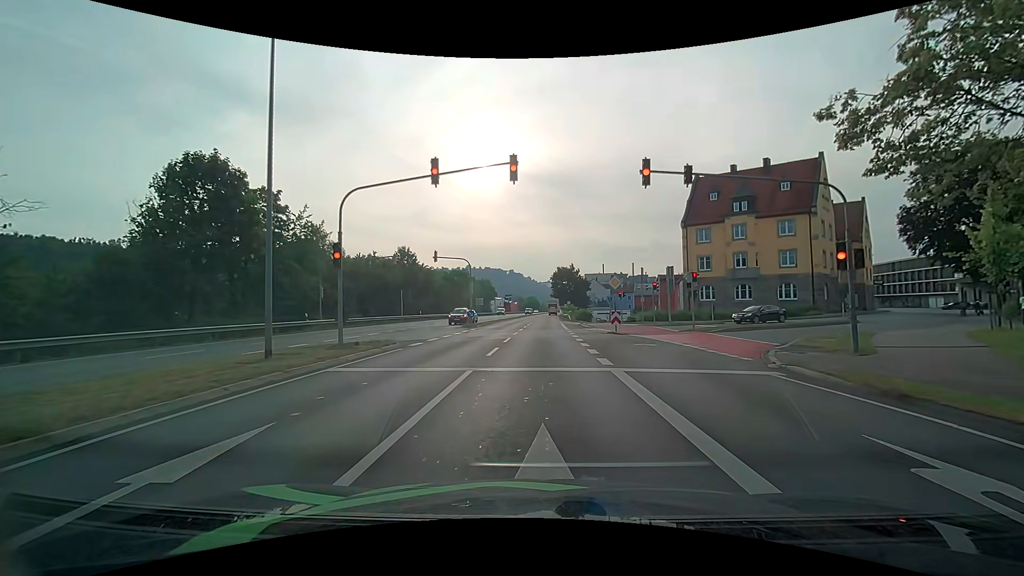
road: primary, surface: asphalt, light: Day
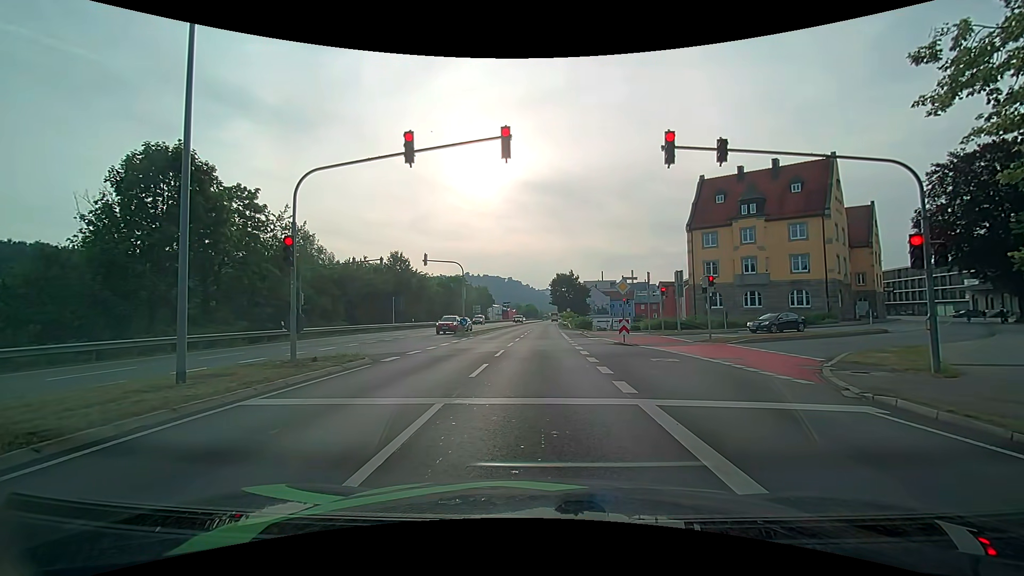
(0.0, +2.8) m; +1°
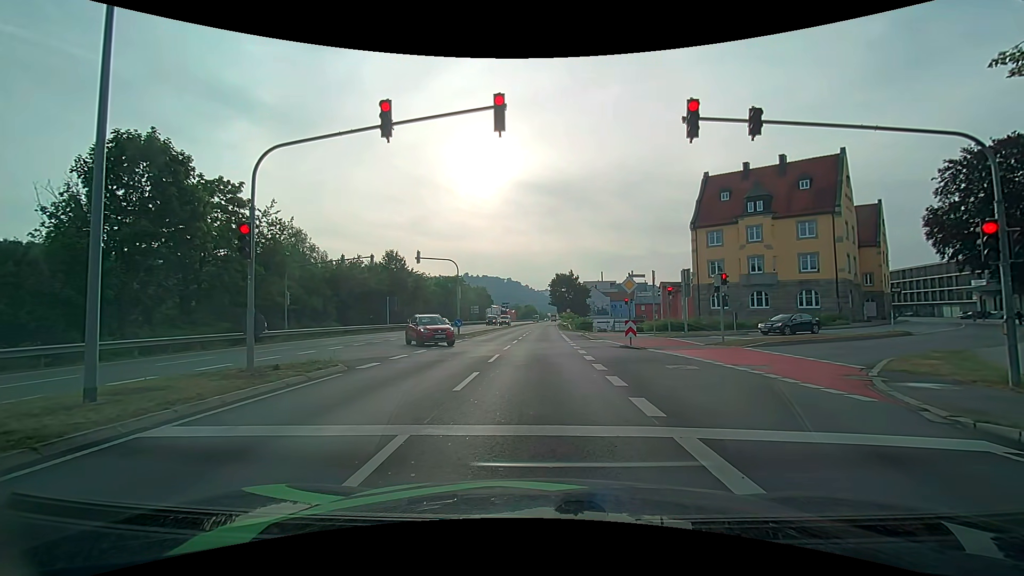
(0.0, +2.0) m; 0°
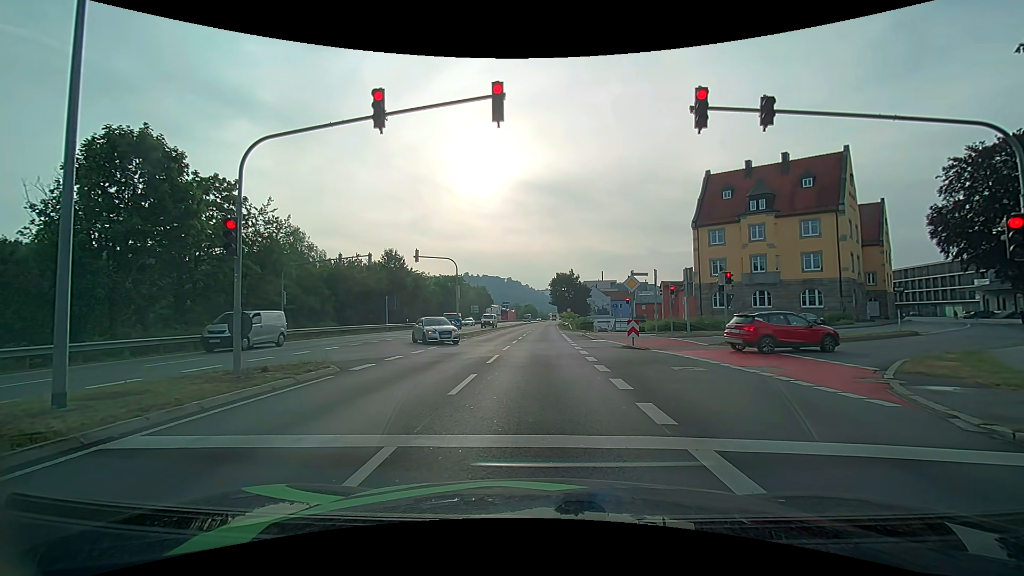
(0.0, +0.6) m; 0°
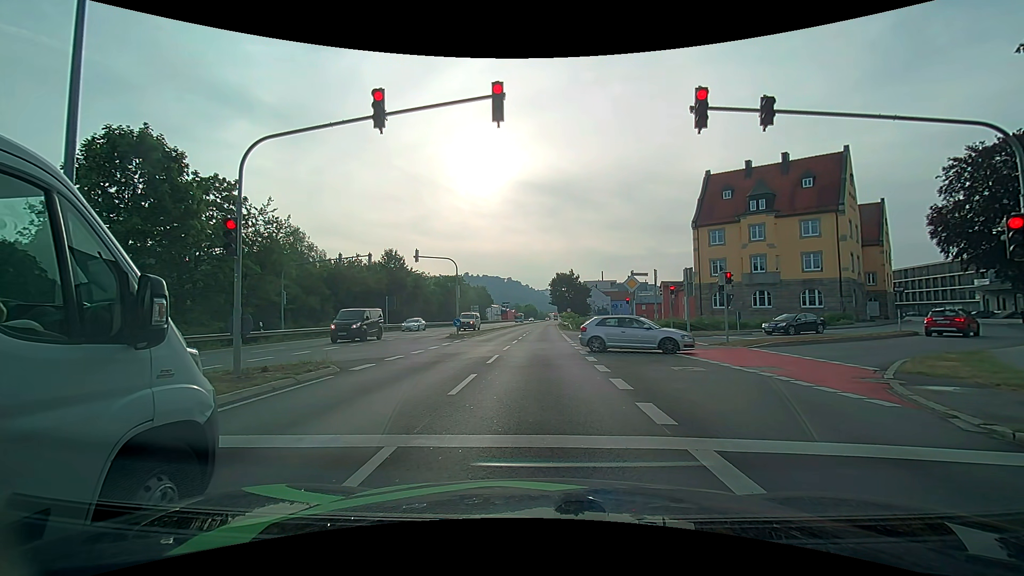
(0.0, 0.0) m; 0°
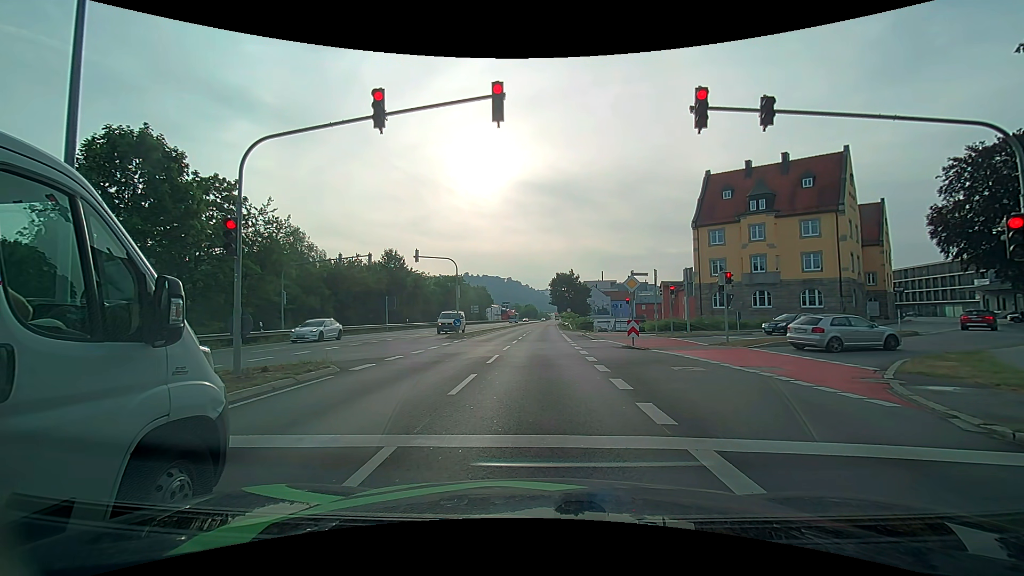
(0.0, 0.0) m; 0°
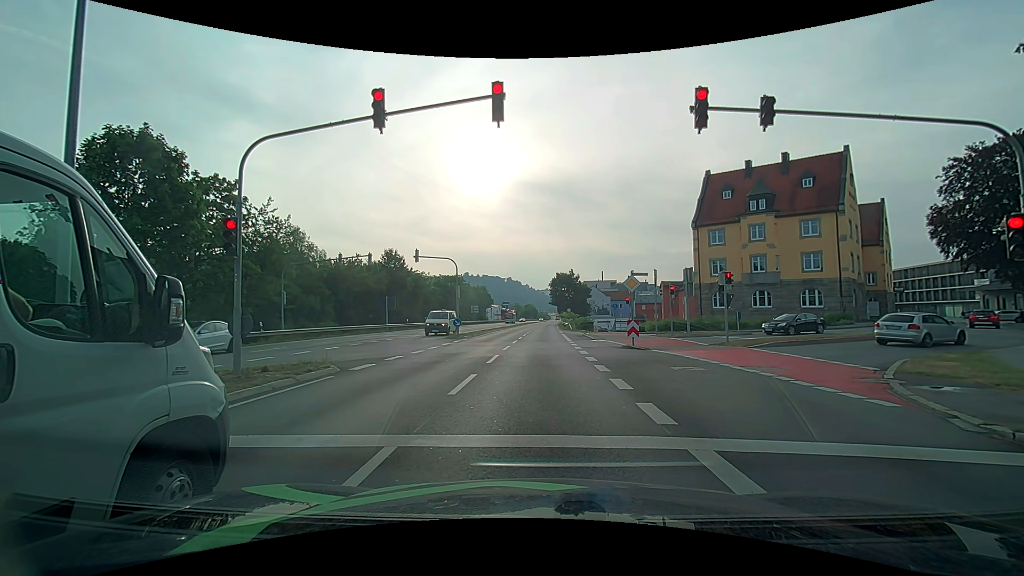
(0.0, 0.0) m; 0°
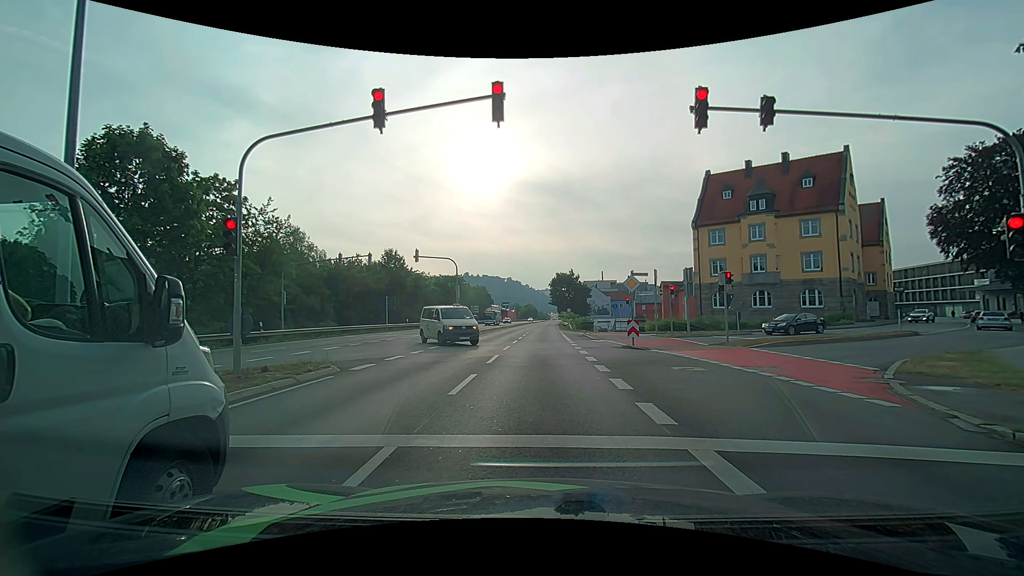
(0.0, 0.0) m; 0°
(0, +10) (0, +20) (0, +30) (-1, +40) (-1, +50) (-1, +60) (0, +70) (0, +80) (0, +90) (0, +100) m
